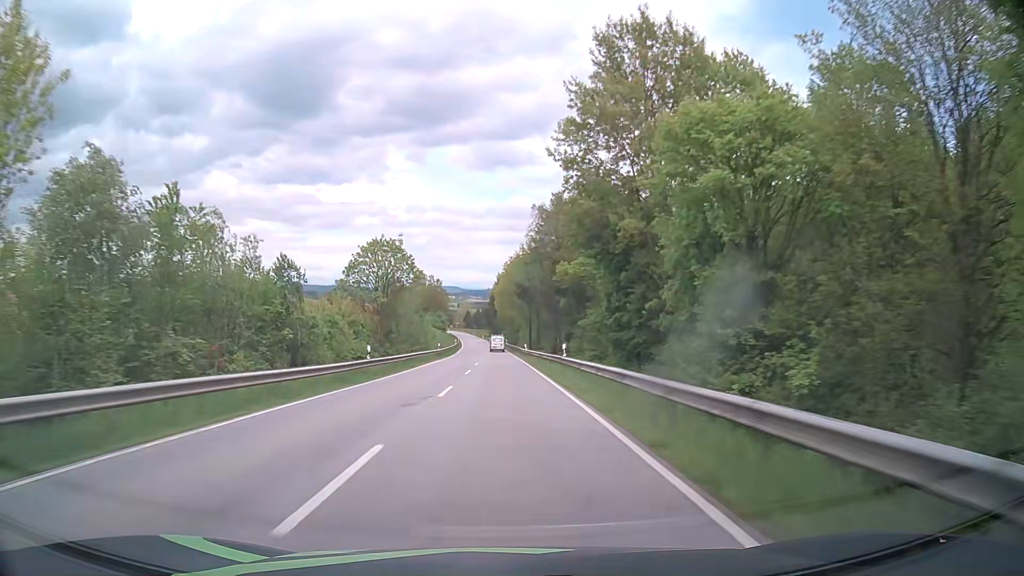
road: secondary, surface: asphalt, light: Day
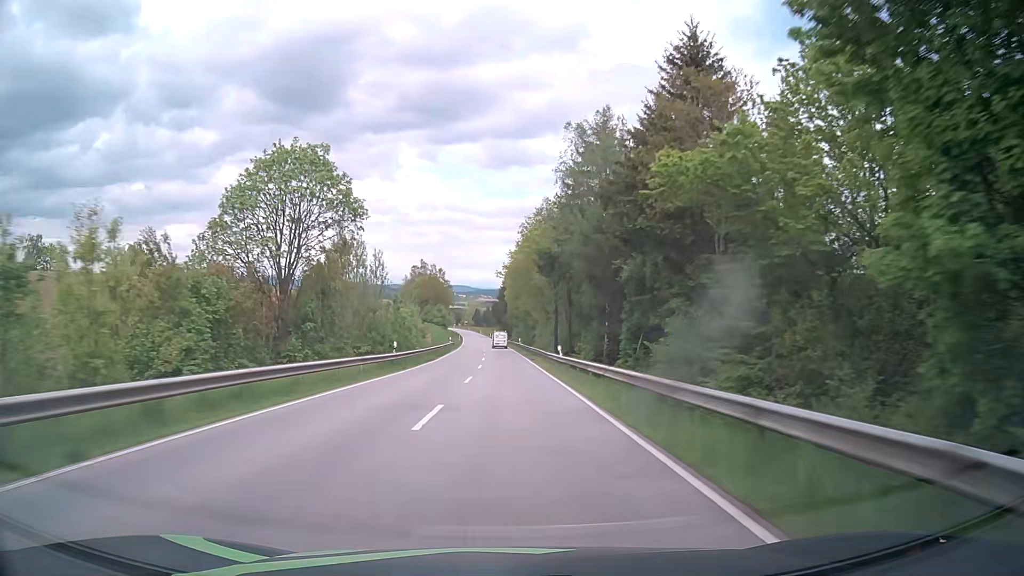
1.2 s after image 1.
(-0.4, +31.3) m; -1°
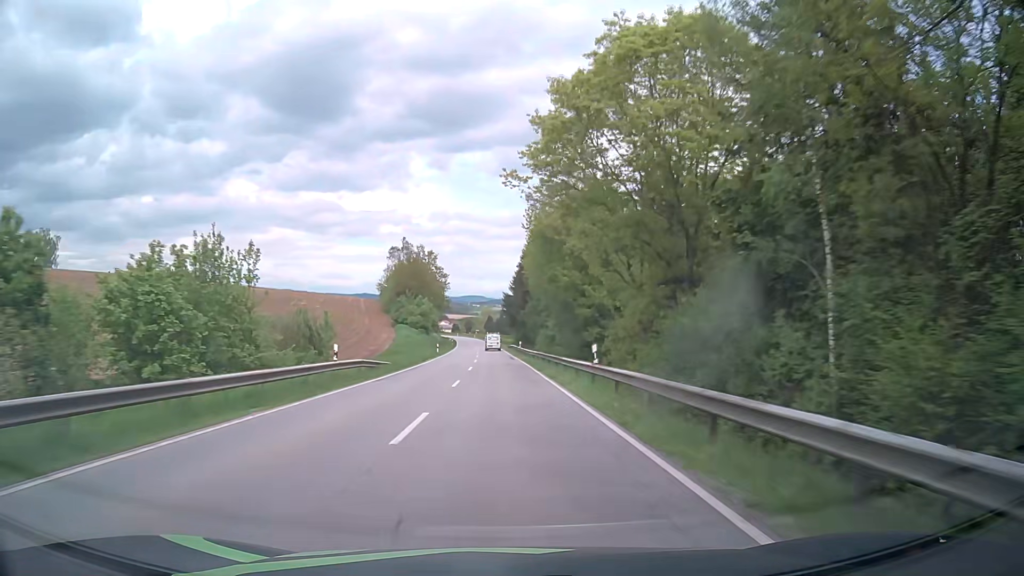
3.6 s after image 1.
(-0.1, +62.7) m; 0°
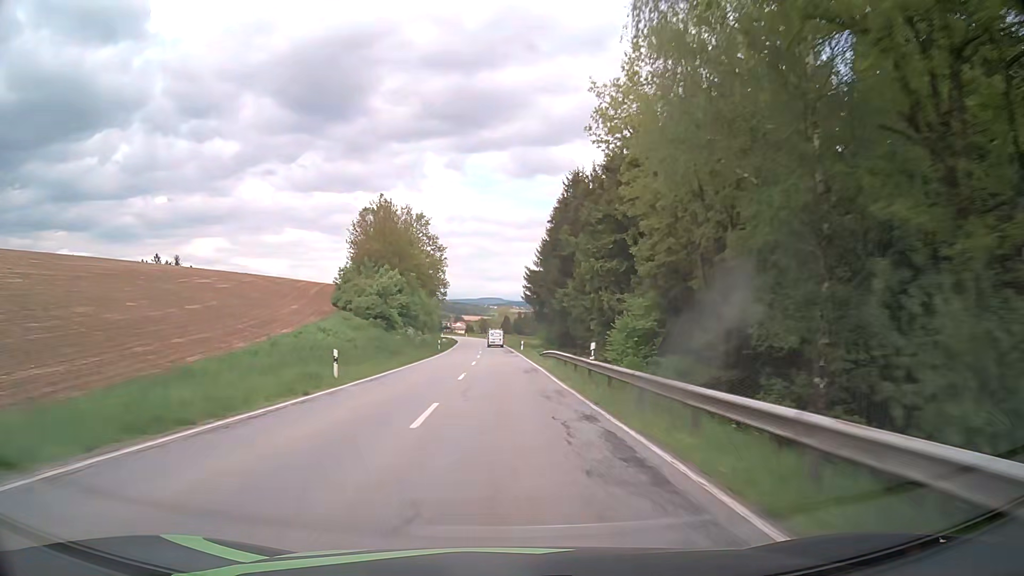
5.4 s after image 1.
(-1.4, +47.0) m; -2°
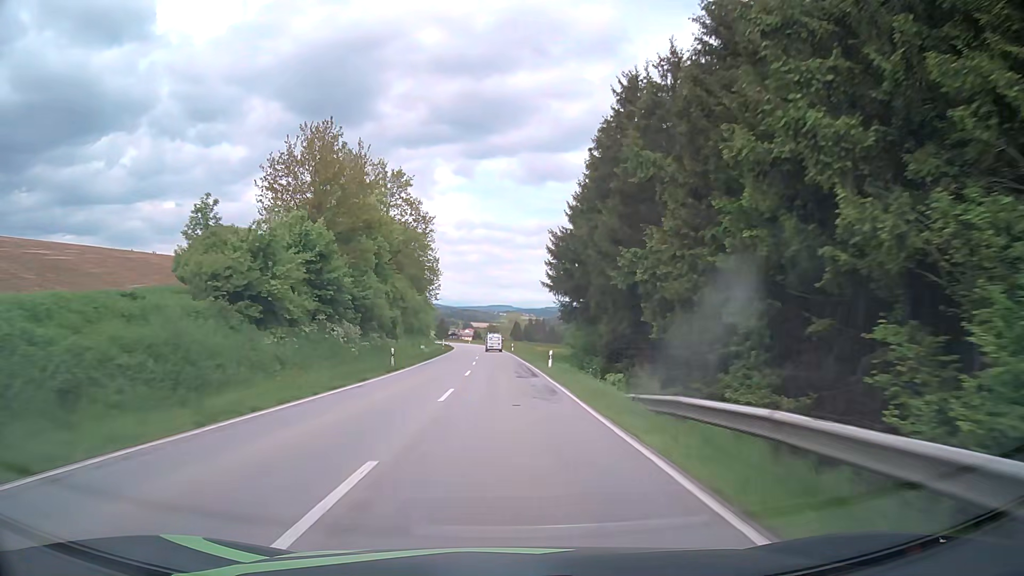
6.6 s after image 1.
(-0.2, +31.4) m; -1°
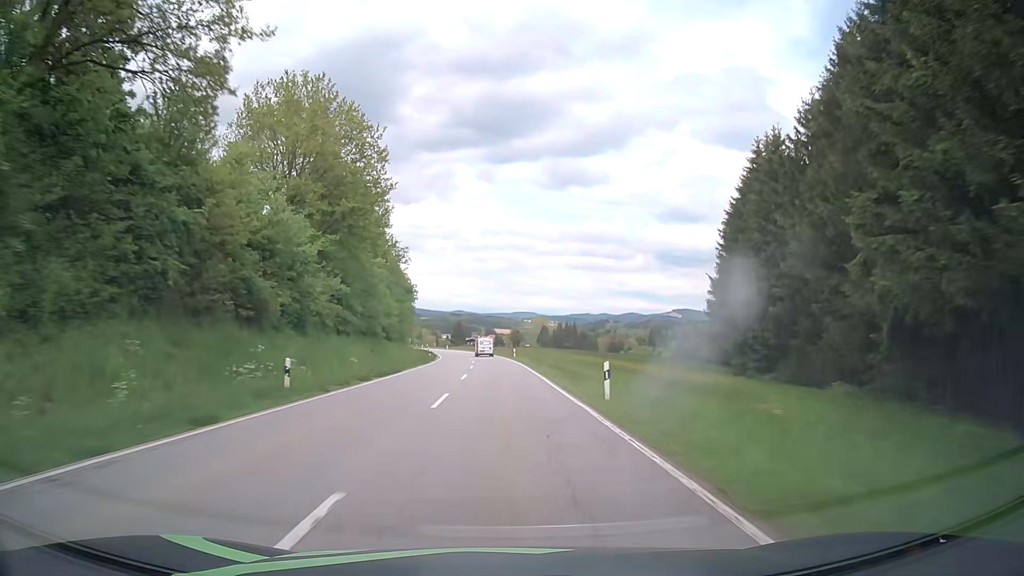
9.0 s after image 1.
(-0.9, +62.9) m; -2°
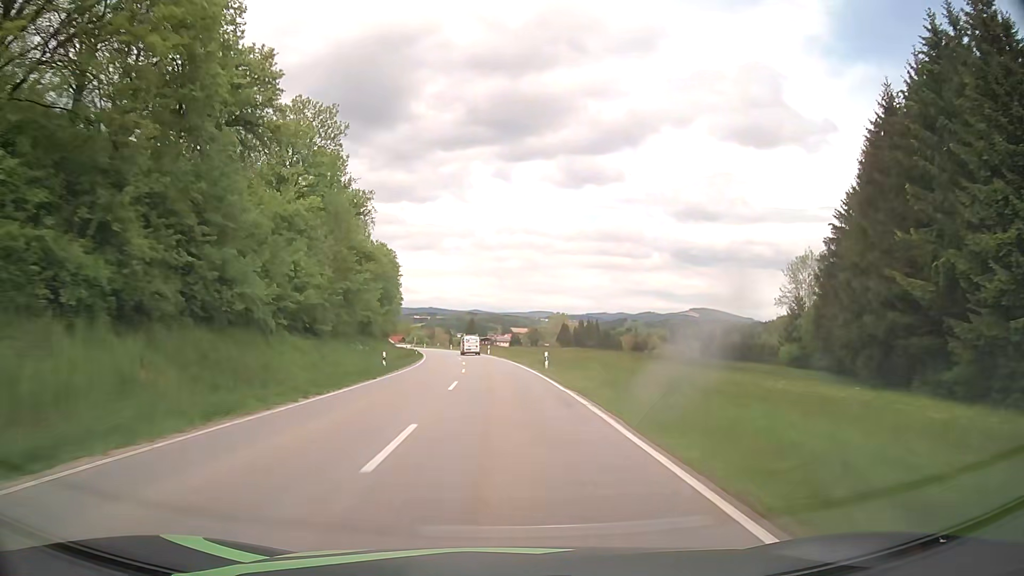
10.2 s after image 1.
(-0.3, +31.5) m; -1°
(0, +10) (0, +20) (-1, +30) (-1, +40) (-2, +50) (-3, +60) (-4, +70) (-5, +80) (-6, +90) (-8, +100) m
